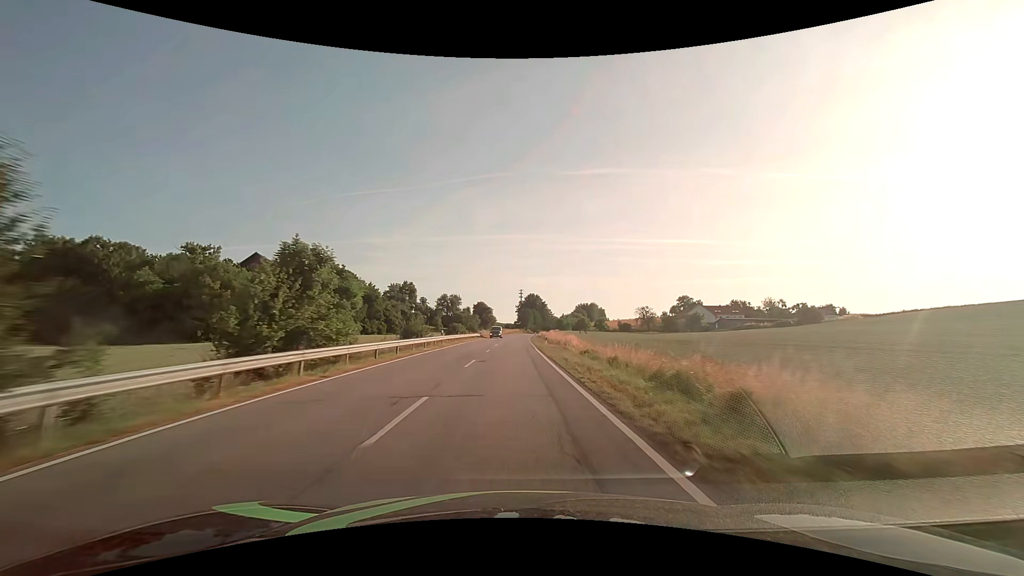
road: secondary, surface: asphalt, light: Day
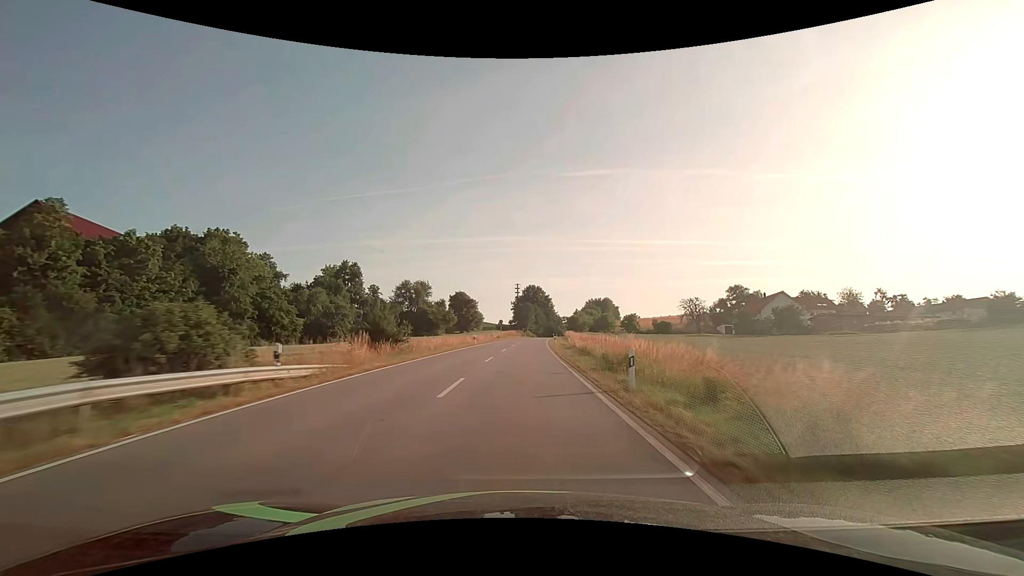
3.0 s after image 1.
(-0.2, +68.5) m; 0°
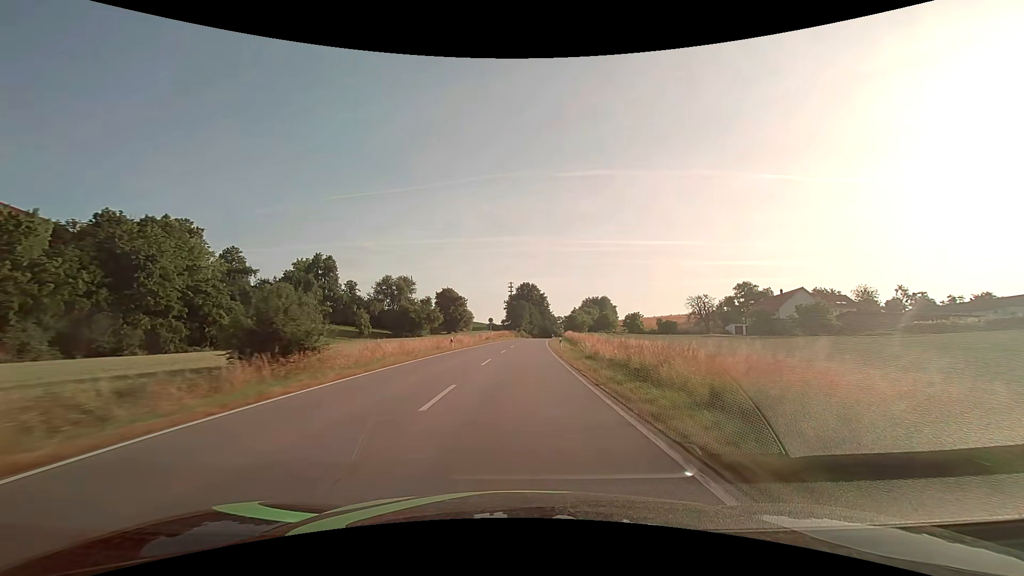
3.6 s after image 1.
(+0.1, +13.9) m; +1°
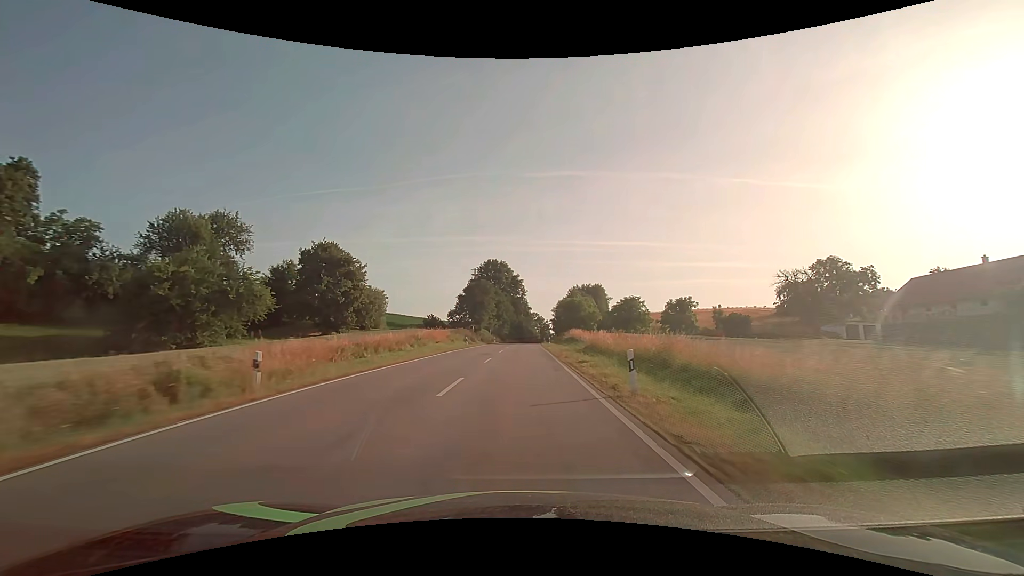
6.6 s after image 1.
(+2.4, +70.6) m; +3°
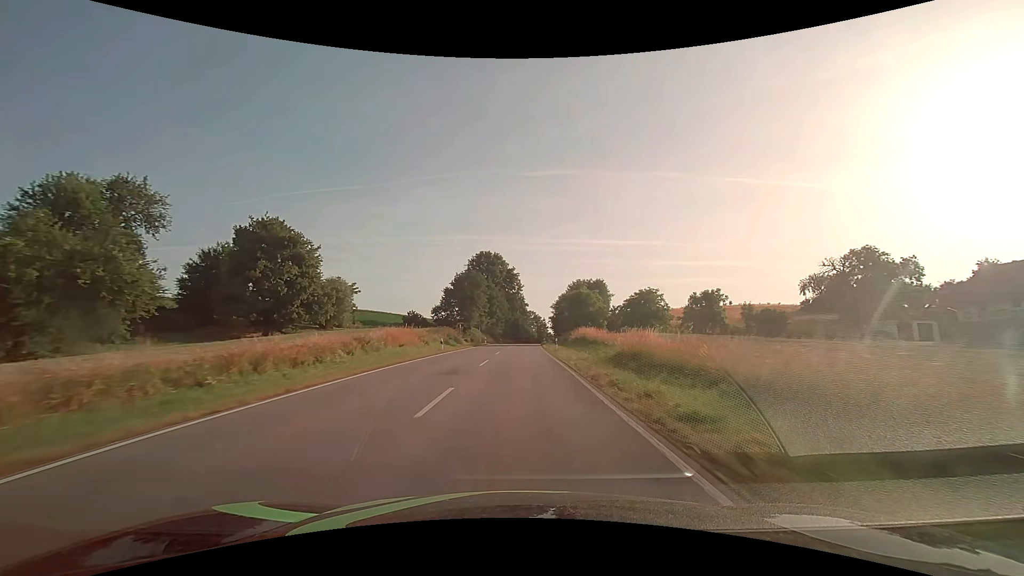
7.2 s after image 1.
(+0.1, +14.3) m; +1°
(0, +10) (0, +20) (0, +30) (0, +40) (+1, +50) (+1, +60) (+1, +70) (+2, +80) (+2, +90) (+3, +100) m
